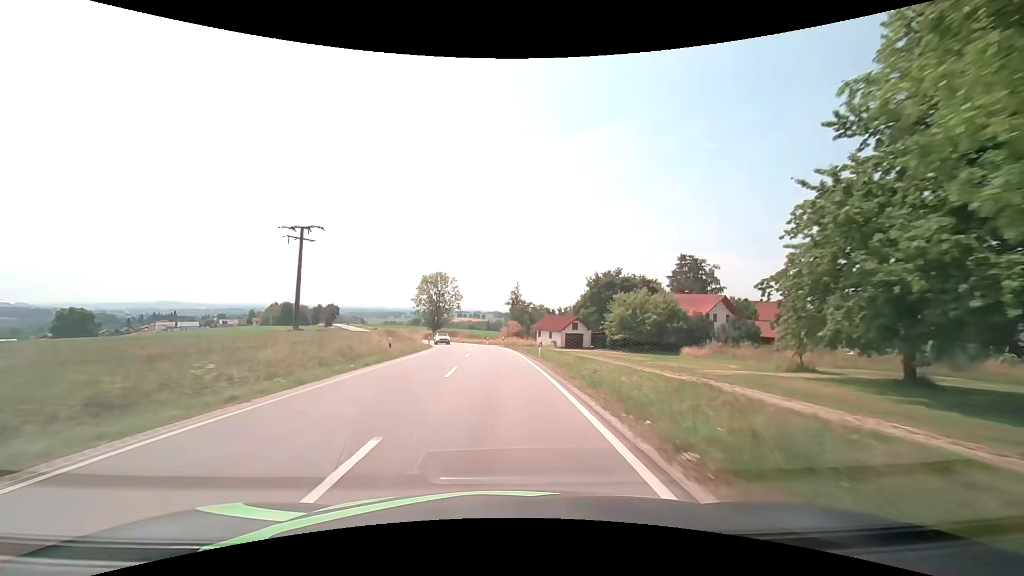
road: secondary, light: Day
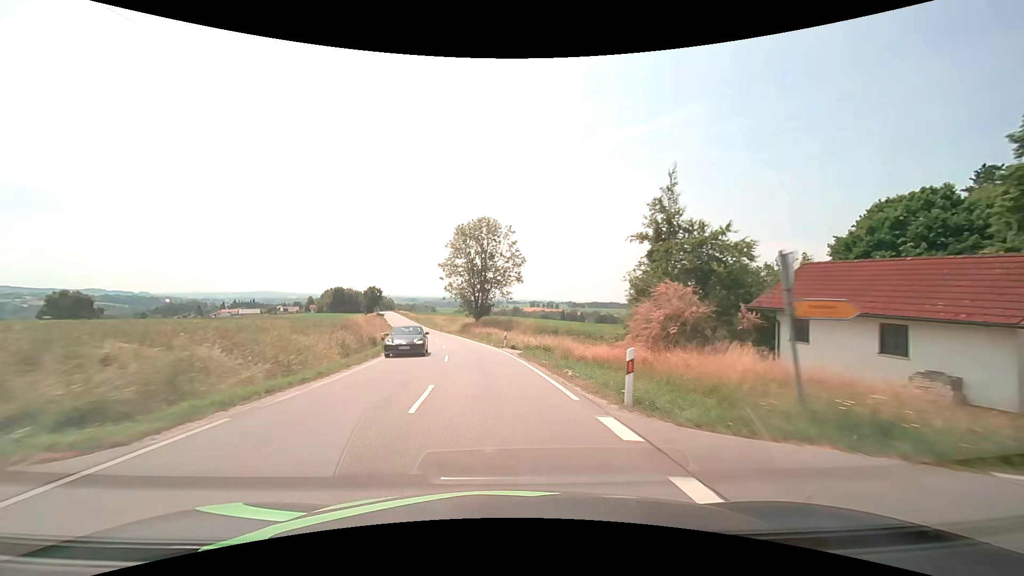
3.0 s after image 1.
(-2.9, +54.5) m; -8°
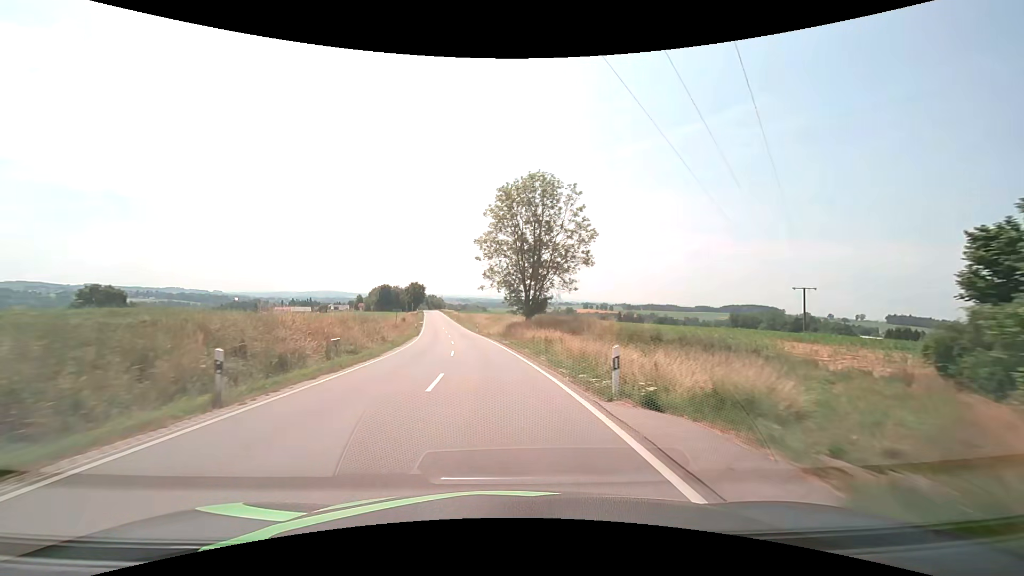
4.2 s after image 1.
(-1.1, +21.6) m; -6°
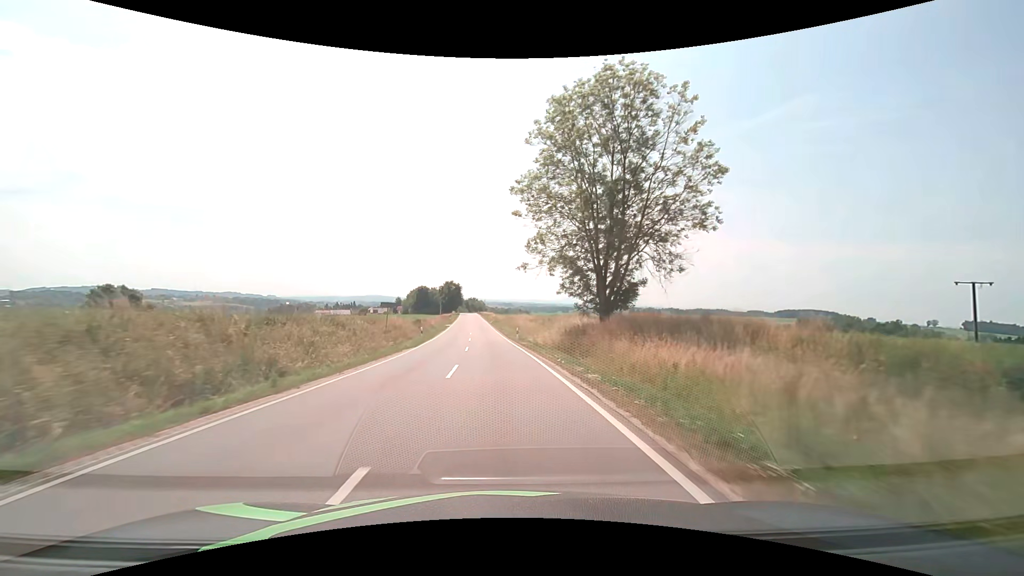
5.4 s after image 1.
(-1.0, +21.5) m; -5°
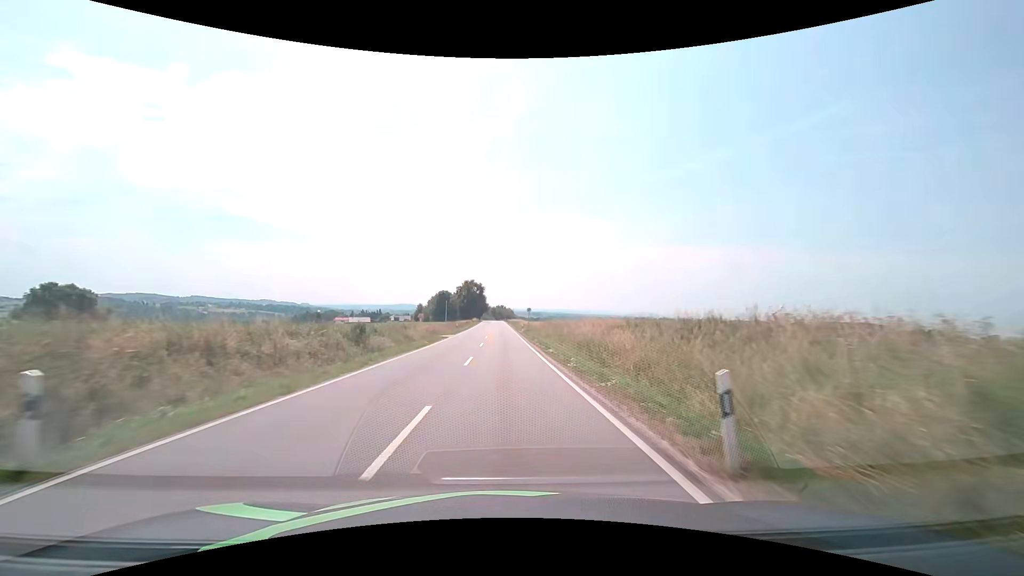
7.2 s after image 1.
(-1.2, +32.5) m; -4°
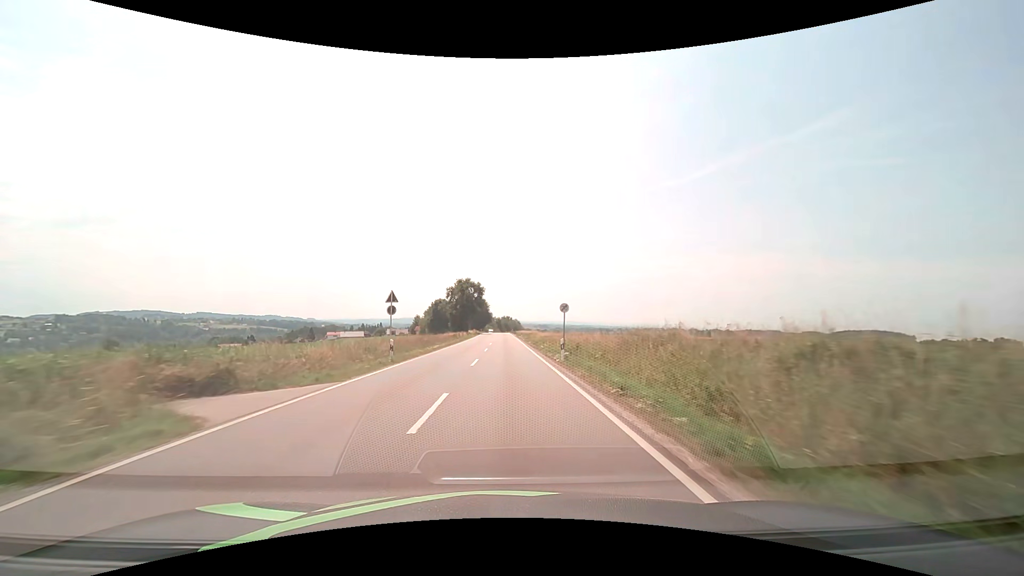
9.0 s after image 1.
(-0.2, +34.3) m; -1°
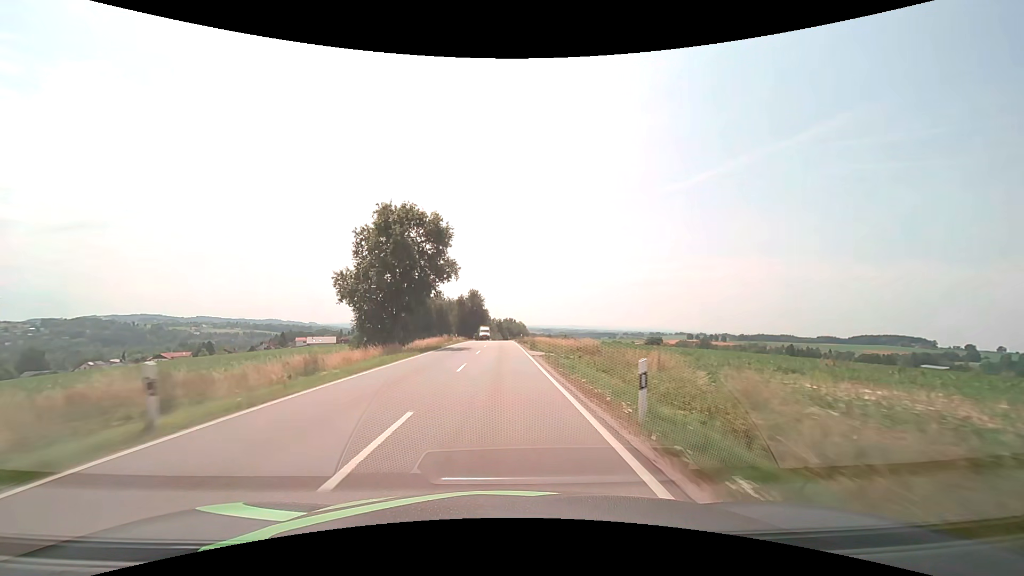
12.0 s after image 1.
(0.0, +62.7) m; 0°
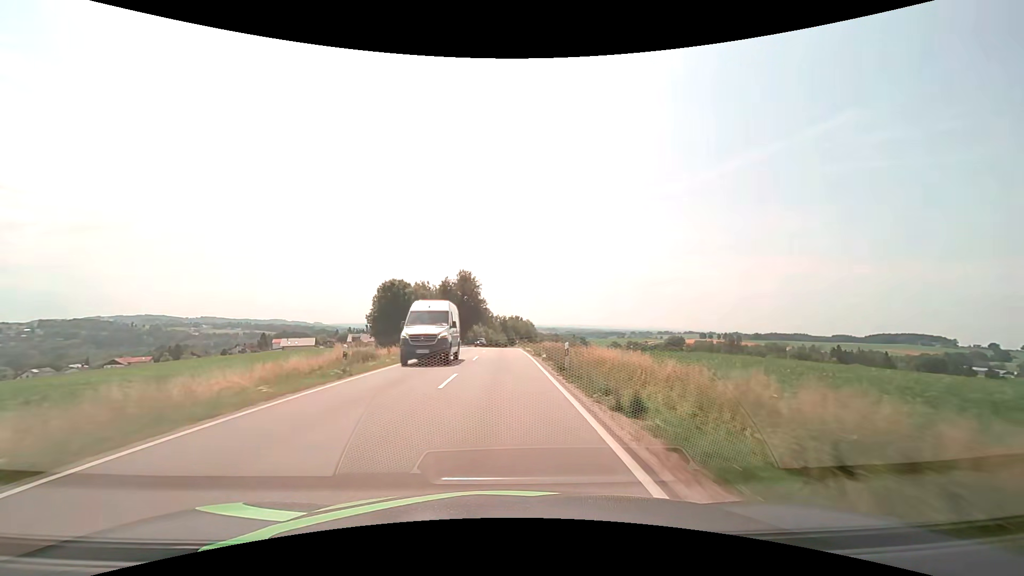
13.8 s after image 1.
(-0.2, +40.8) m; 0°
